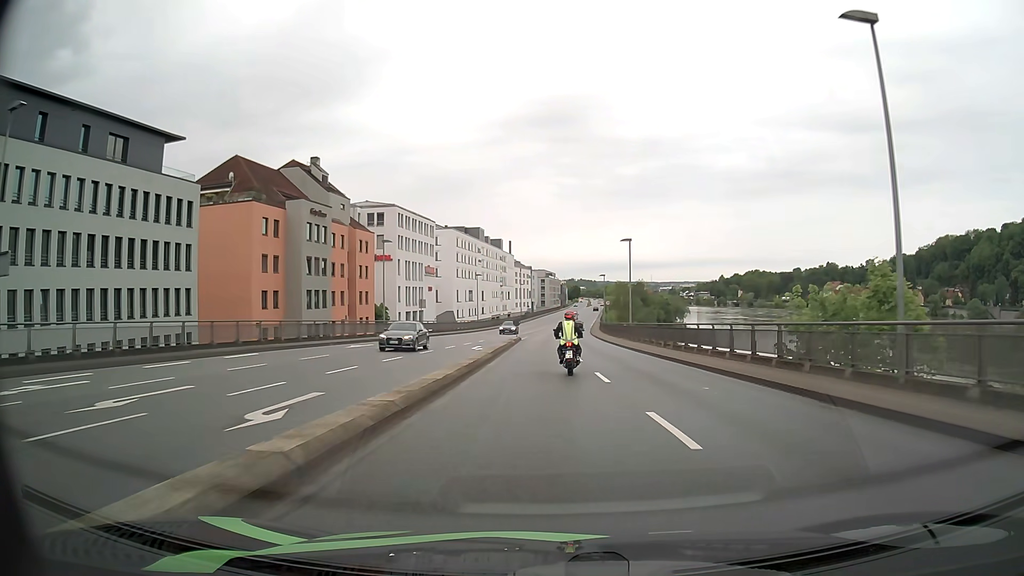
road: primary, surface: asphalt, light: Day
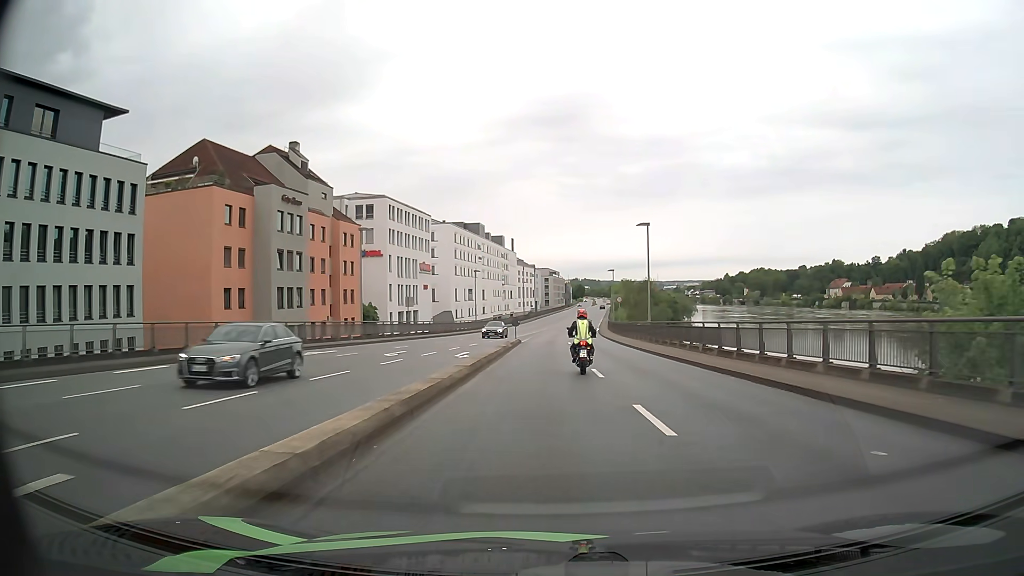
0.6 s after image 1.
(0.0, +8.0) m; 0°
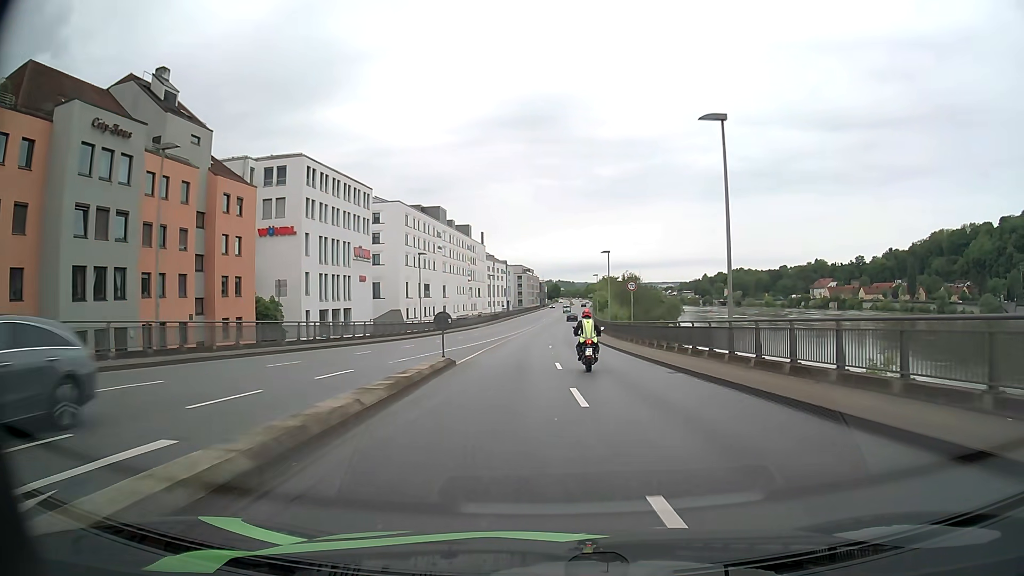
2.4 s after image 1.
(+0.3, +24.6) m; +2°
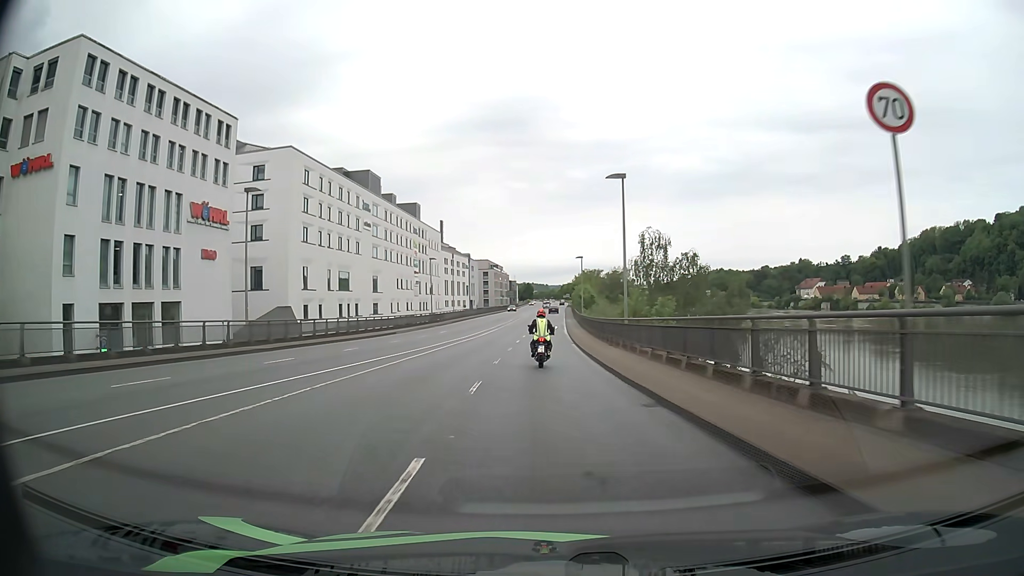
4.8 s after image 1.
(+1.1, +34.5) m; +2°
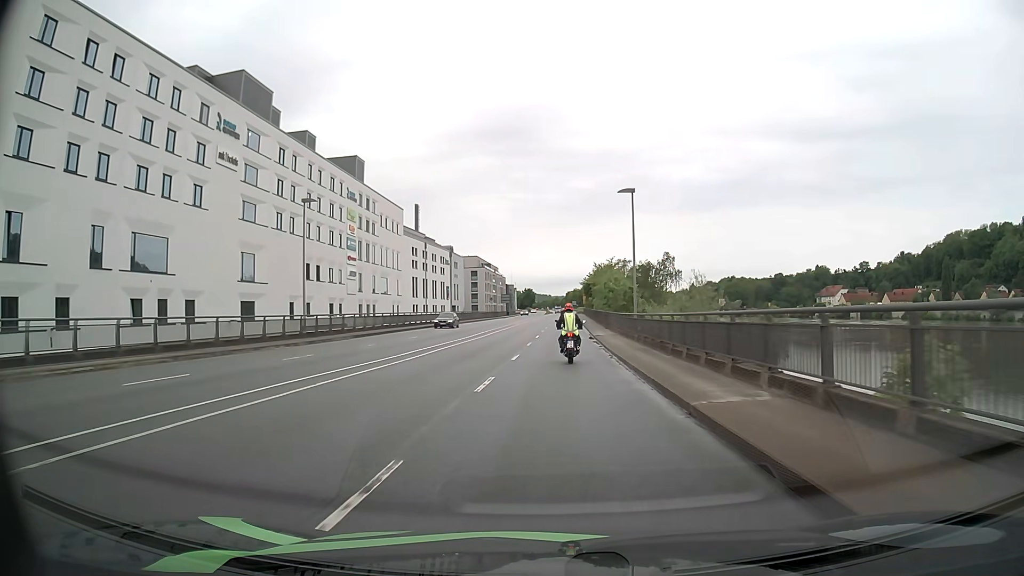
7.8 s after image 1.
(-0.3, +45.5) m; 0°
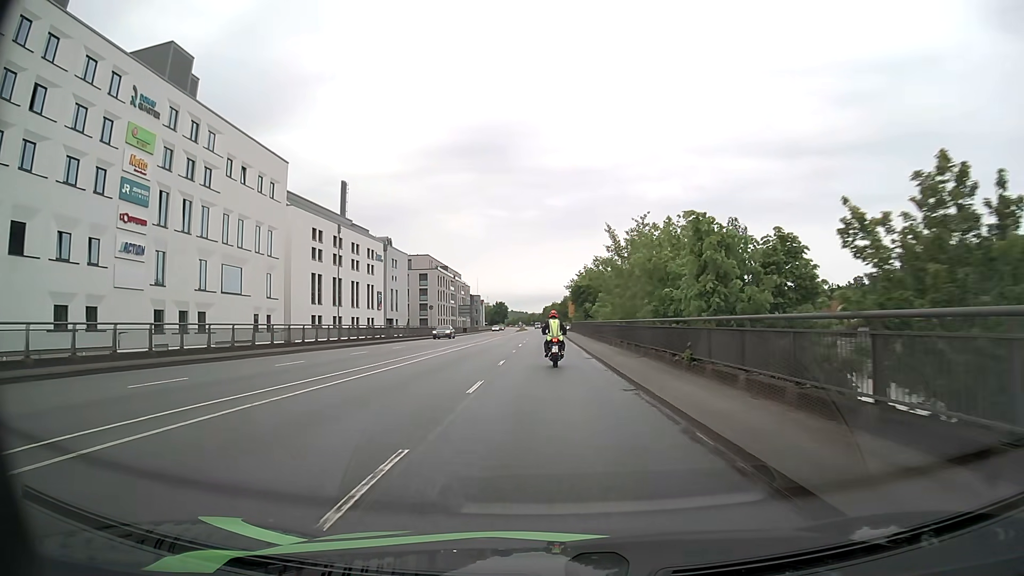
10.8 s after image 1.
(+0.9, +44.5) m; +2°
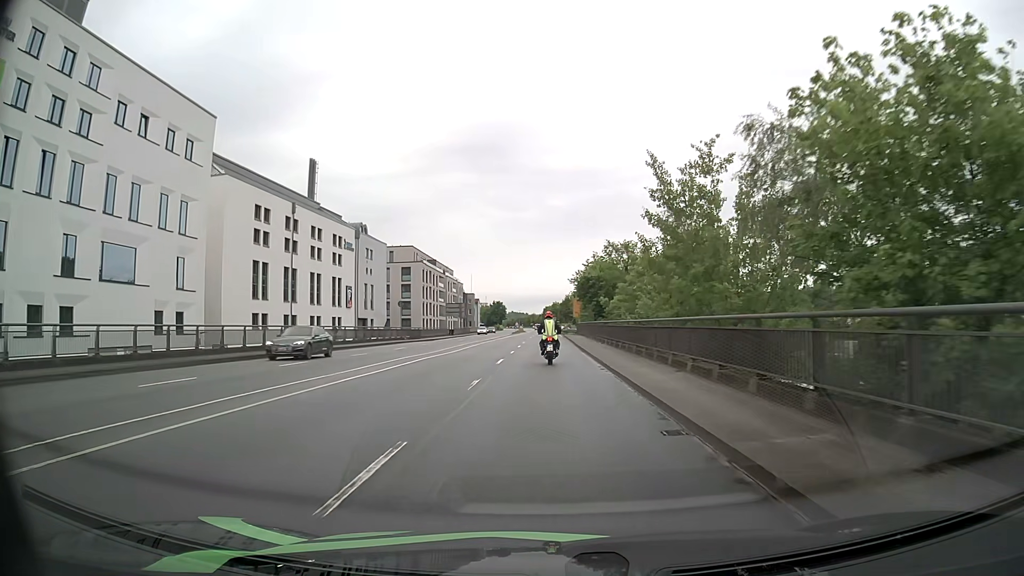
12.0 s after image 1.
(0.0, +17.5) m; 0°
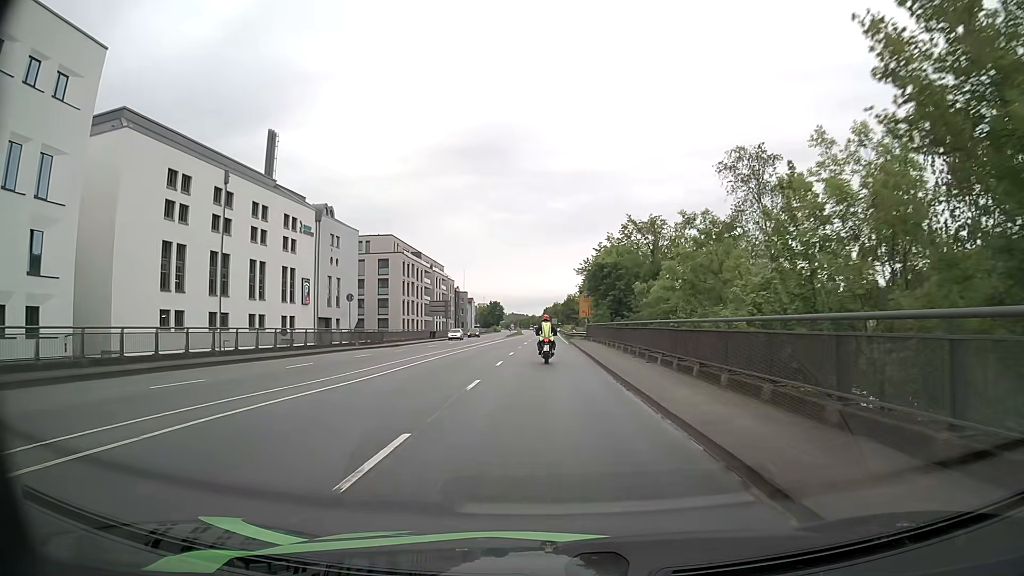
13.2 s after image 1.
(0.0, +17.5) m; 0°
(0, +10) (0, +20) (0, +30) (0, +40) (0, +50) (0, +60) (0, +70) (0, +80) (0, +90) (0, +100) m
